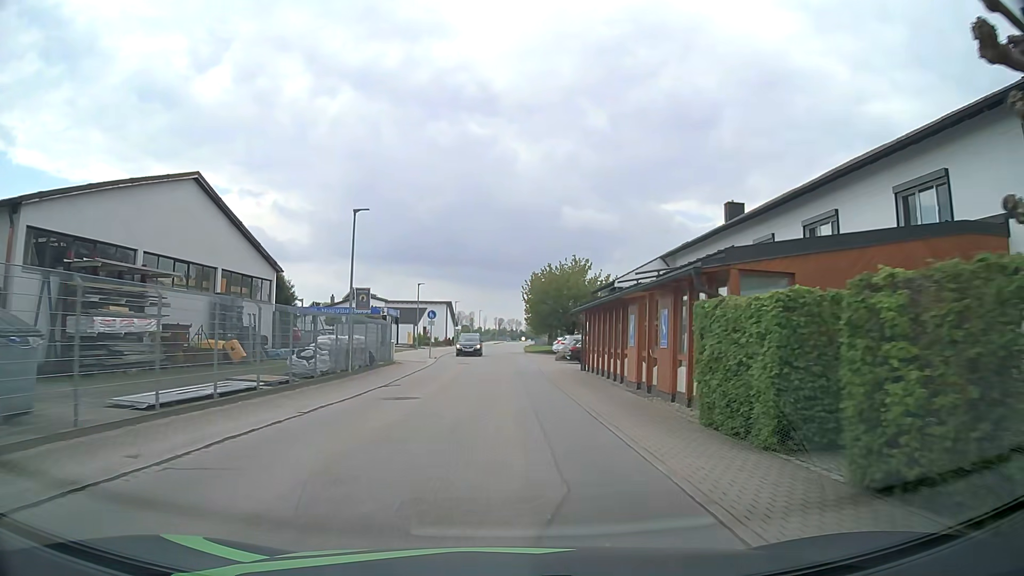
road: tertiary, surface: asphalt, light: Day
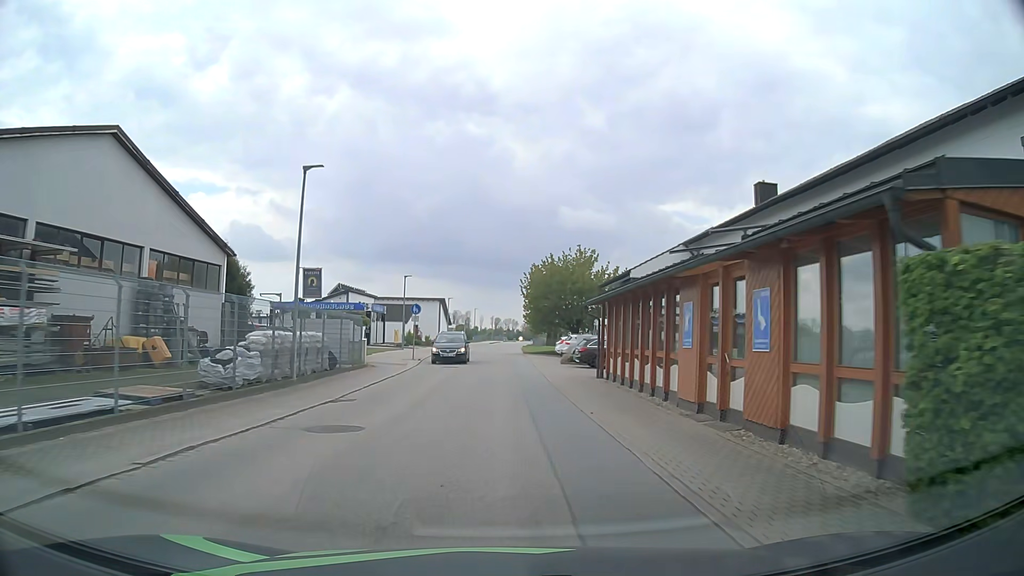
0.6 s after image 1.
(+0.1, +6.3) m; +1°
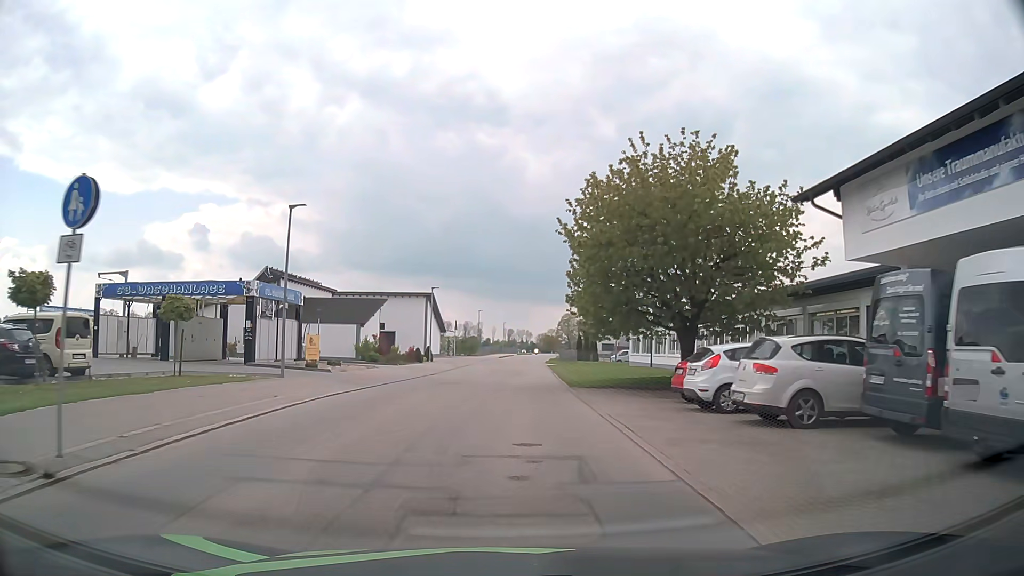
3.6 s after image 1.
(-0.3, +31.6) m; -1°
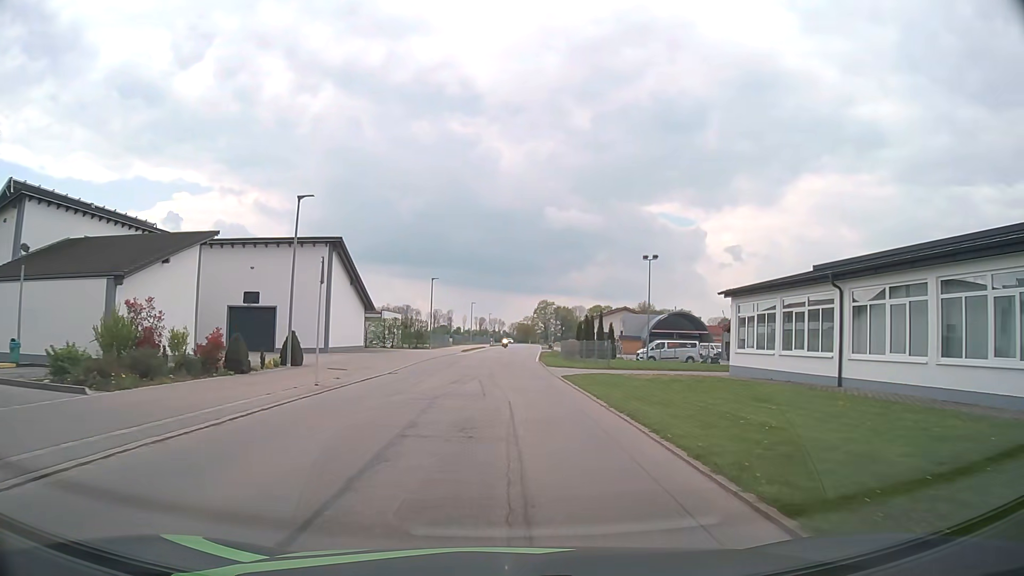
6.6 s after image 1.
(+0.2, +32.0) m; +2°
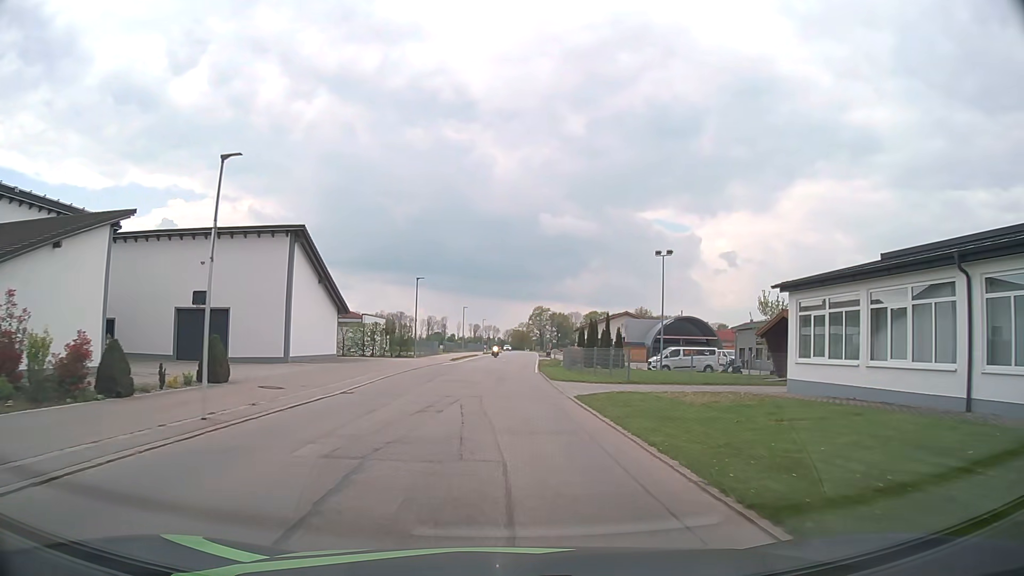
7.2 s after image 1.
(+0.1, +6.6) m; +1°
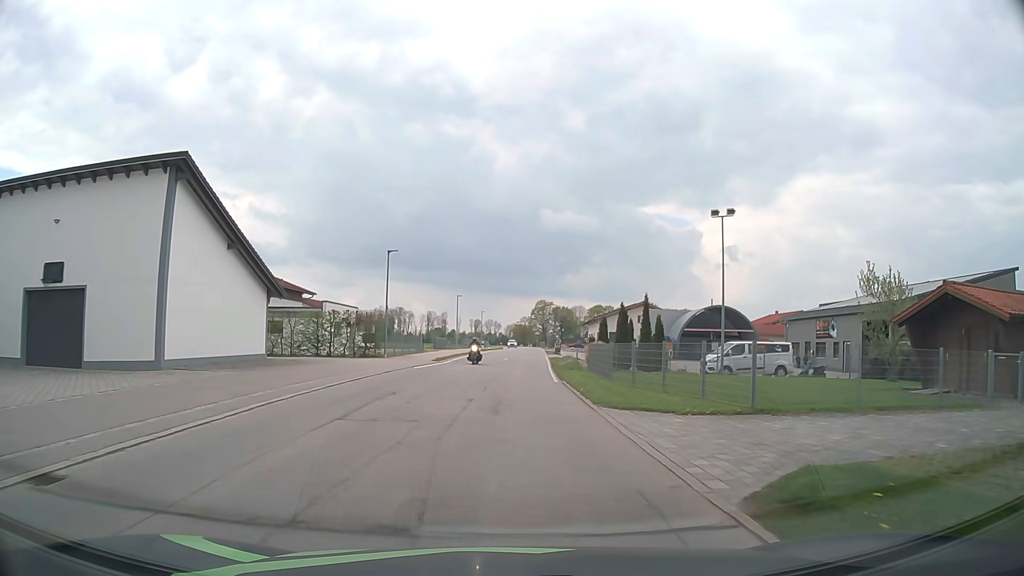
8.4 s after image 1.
(-0.1, +13.4) m; -1°
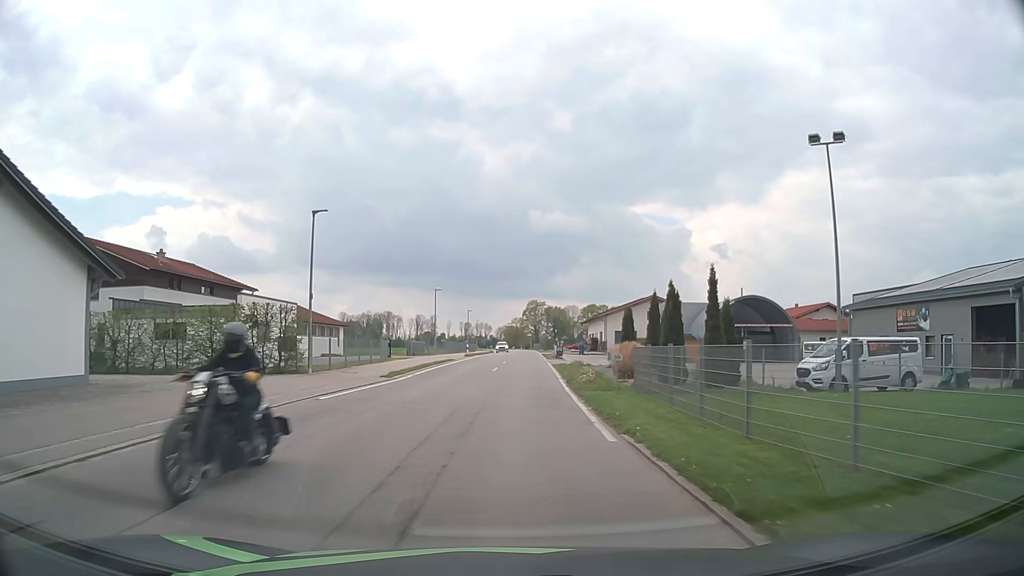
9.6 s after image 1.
(+0.2, +13.7) m; +2°
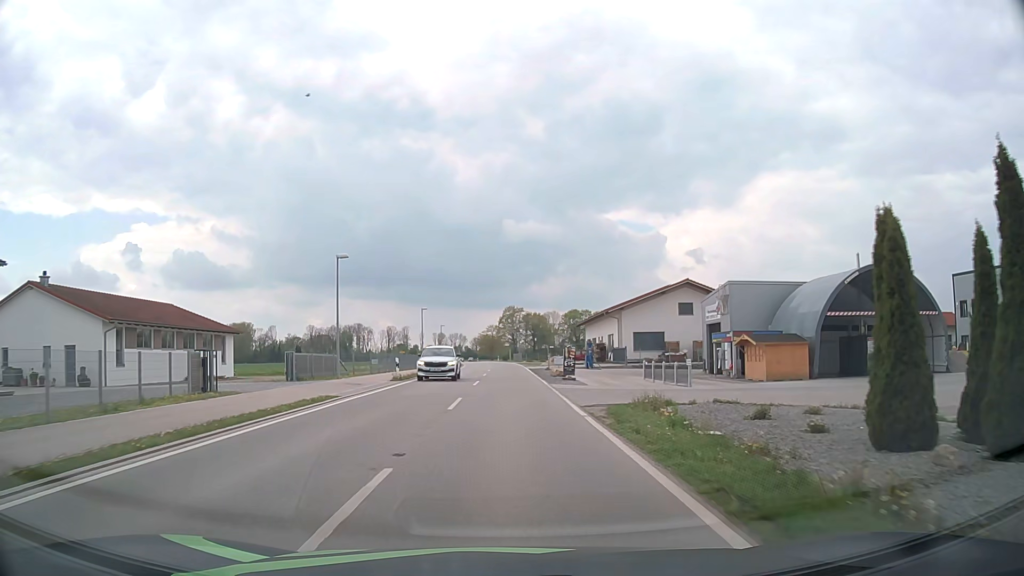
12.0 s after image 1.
(+0.3, +28.0) m; +2°
(0, +10) (0, +20) (0, +30) (0, +40) (0, +50) (0, +60) (0, +70) (-1, +80) (-1, +90) (-2, +100) m
